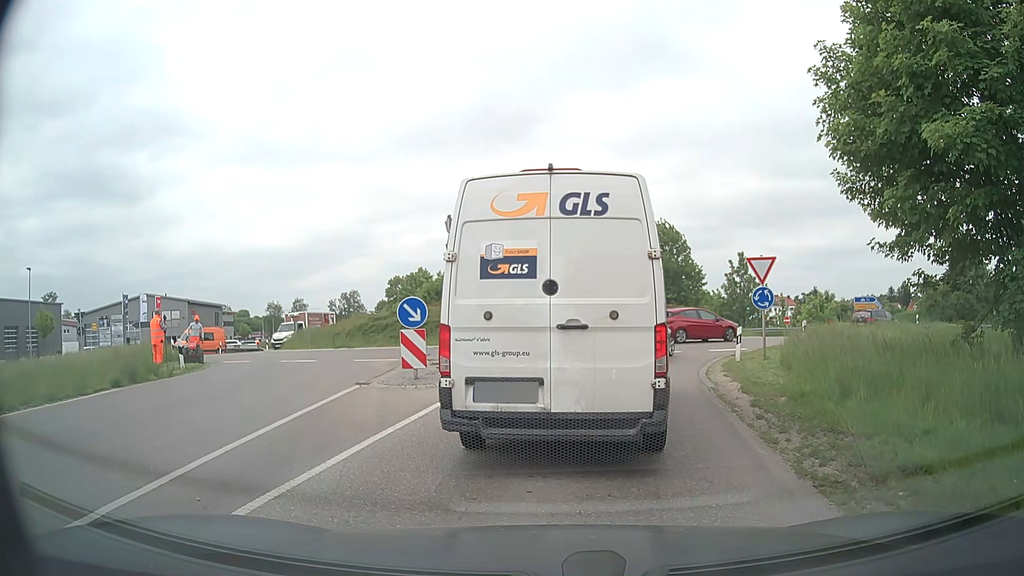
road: secondary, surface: asphalt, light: Day
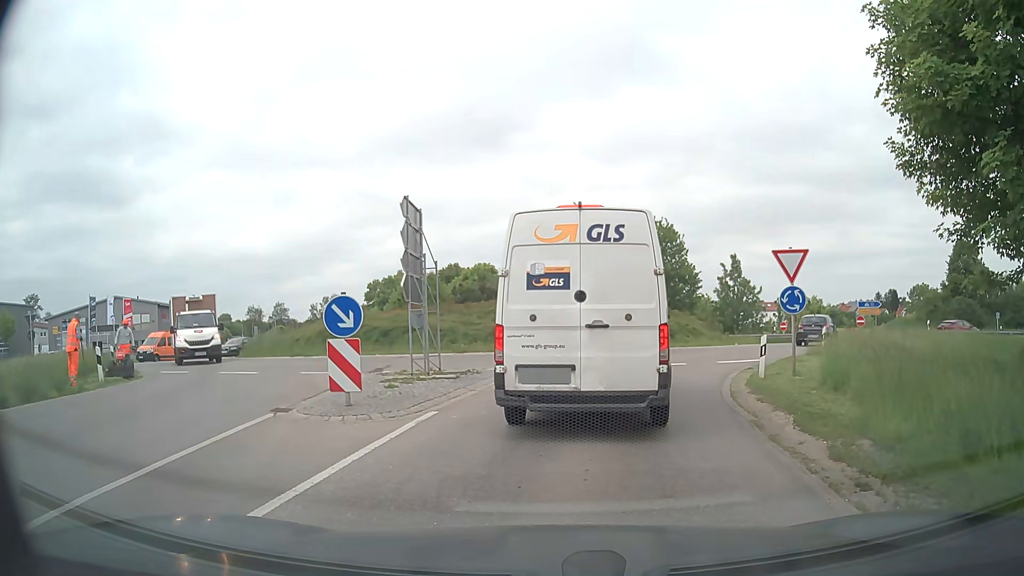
(+0.1, +3.8) m; +3°
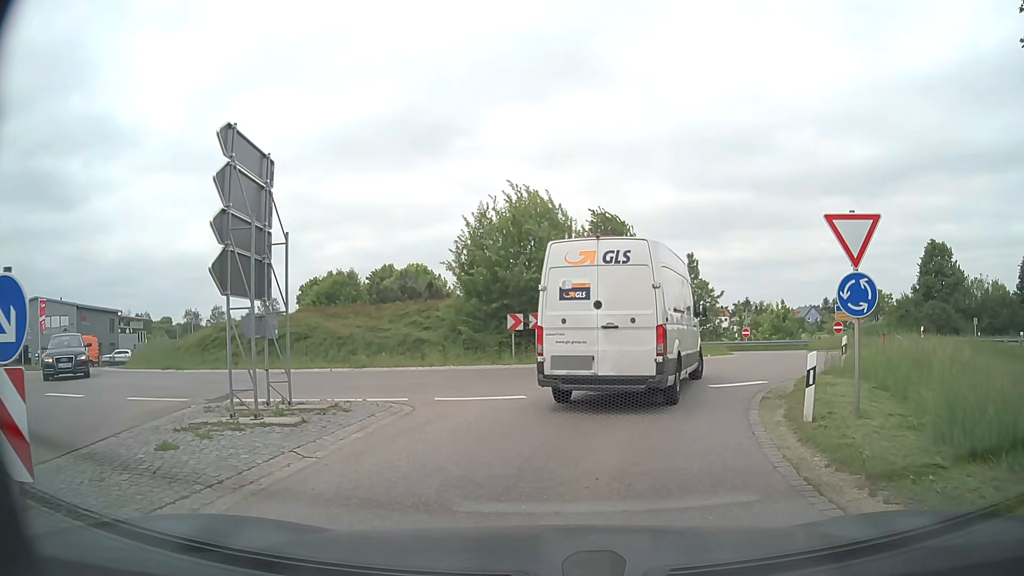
(+0.3, +6.0) m; +5°
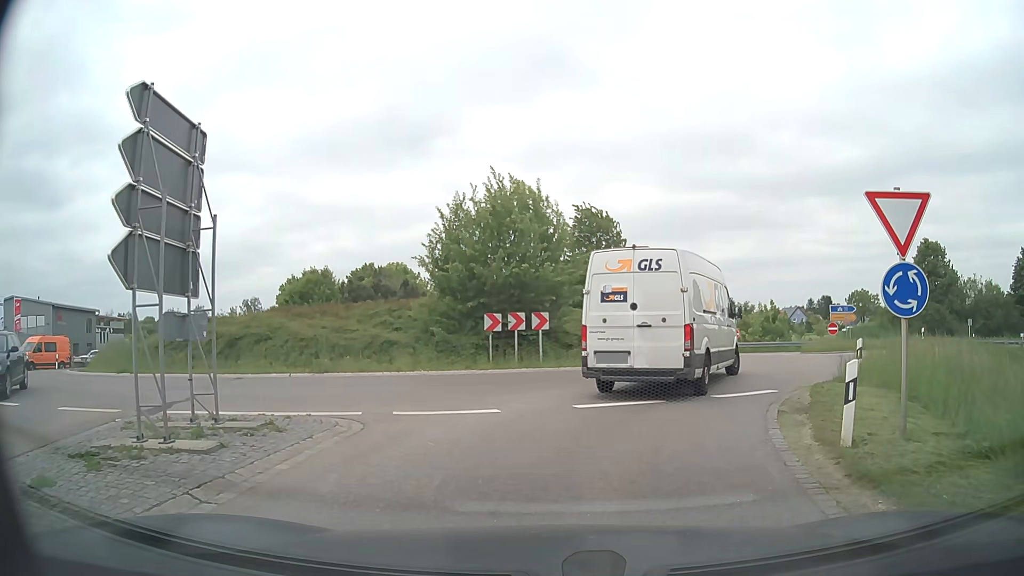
(0.0, +1.9) m; +1°
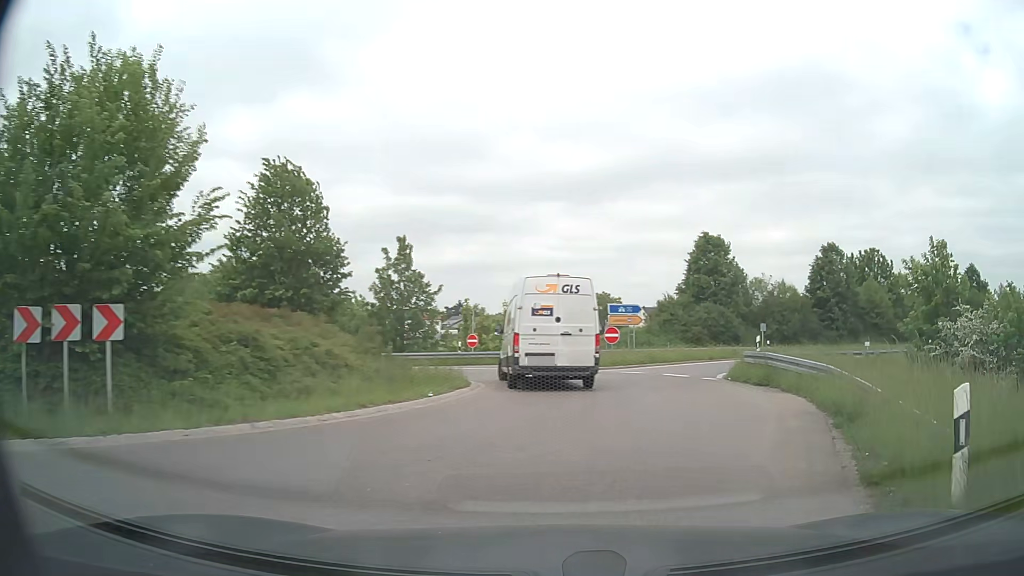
(+1.9, +11.3) m; +23°
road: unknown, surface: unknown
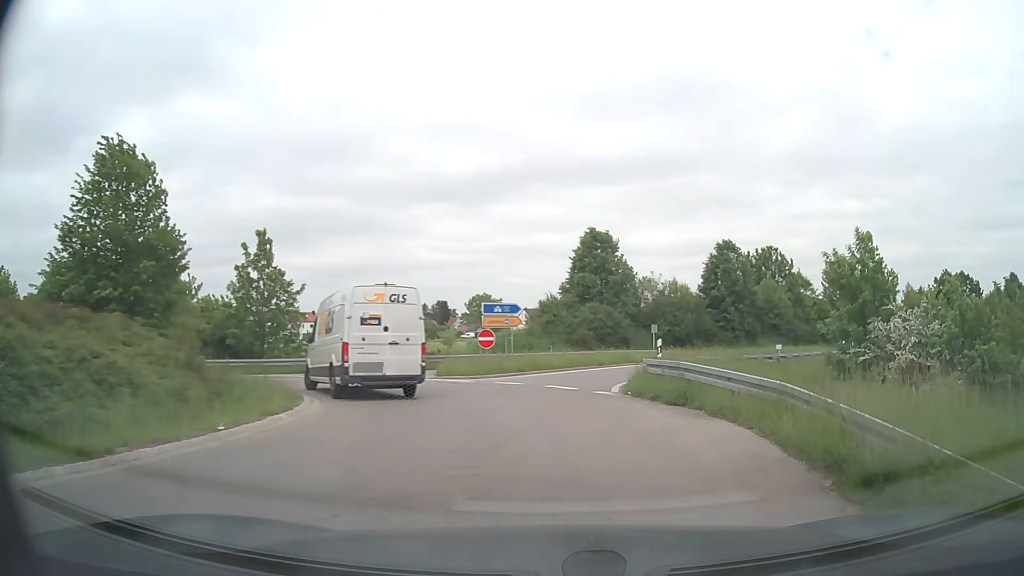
(+0.4, +4.0) m; +11°
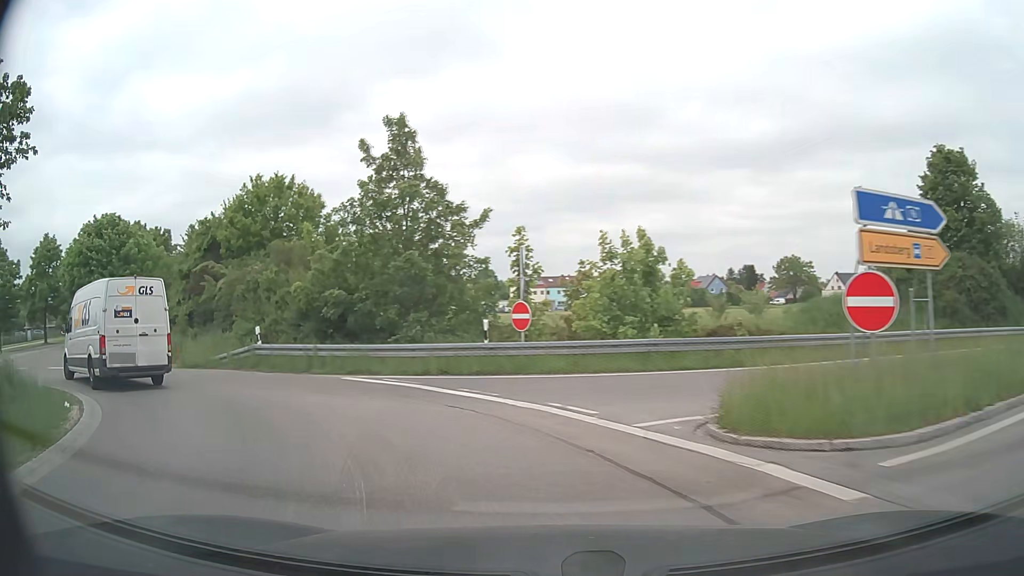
(-2.0, +18.5) m; -25°
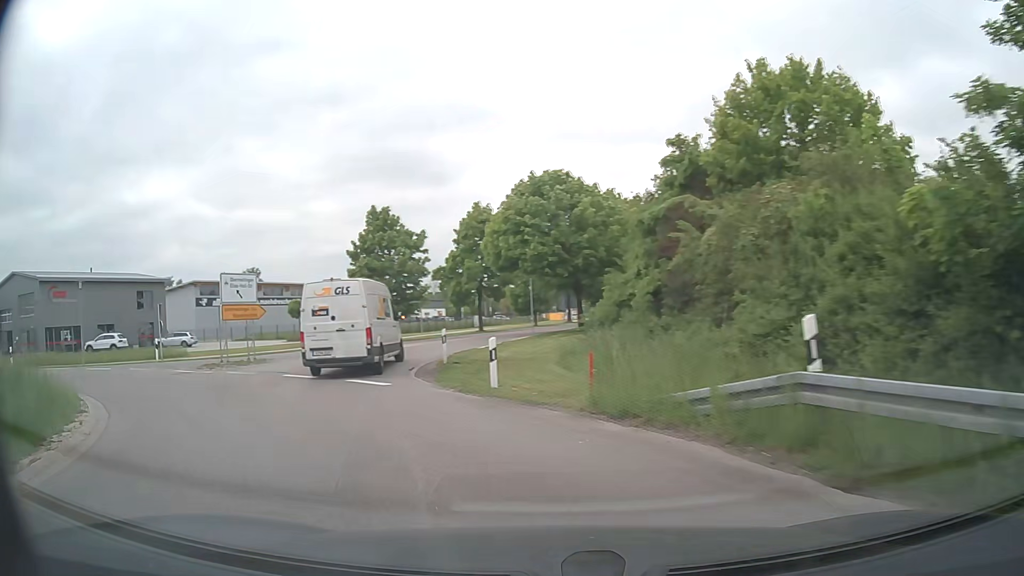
(-5.5, +13.7) m; -44°
(-2, +10) (-5, +19) (-5, +29) (-4, +39) (-2, +49) (0, +59) (+3, +68) (+5, +78) (+7, +88) (+10, +98) m
